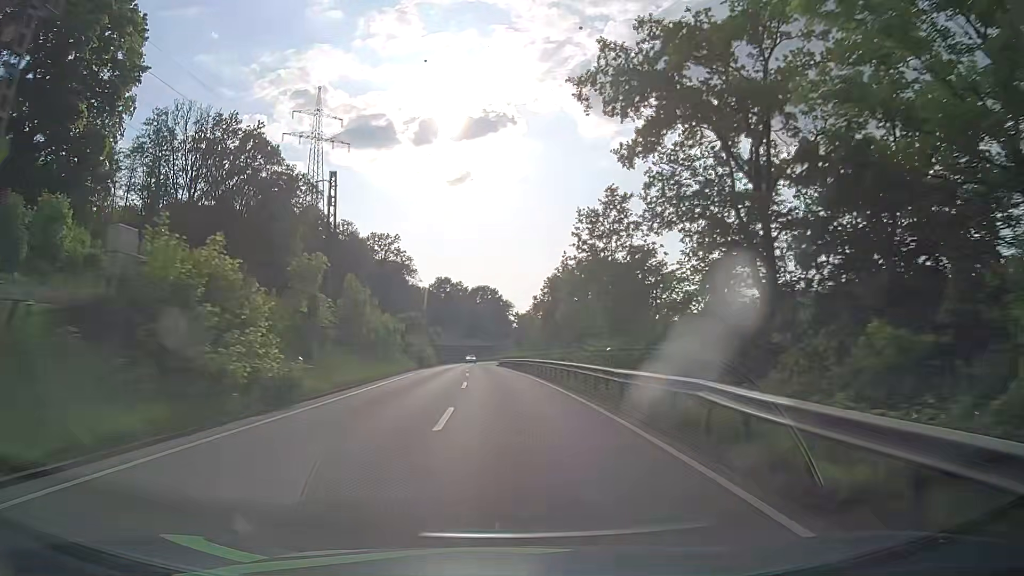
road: primary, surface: asphalt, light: Day
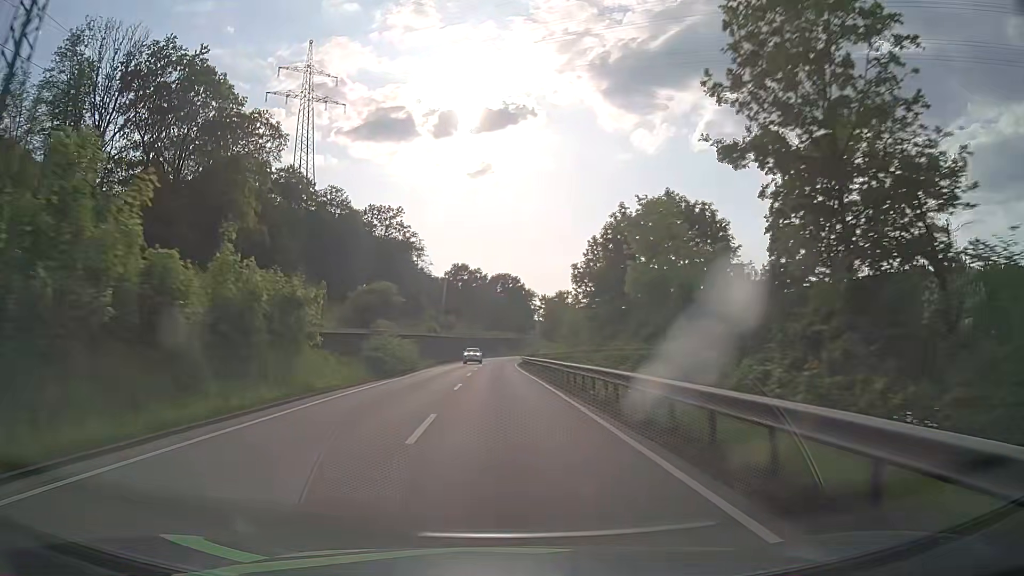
(-0.4, +25.7) m; -2°
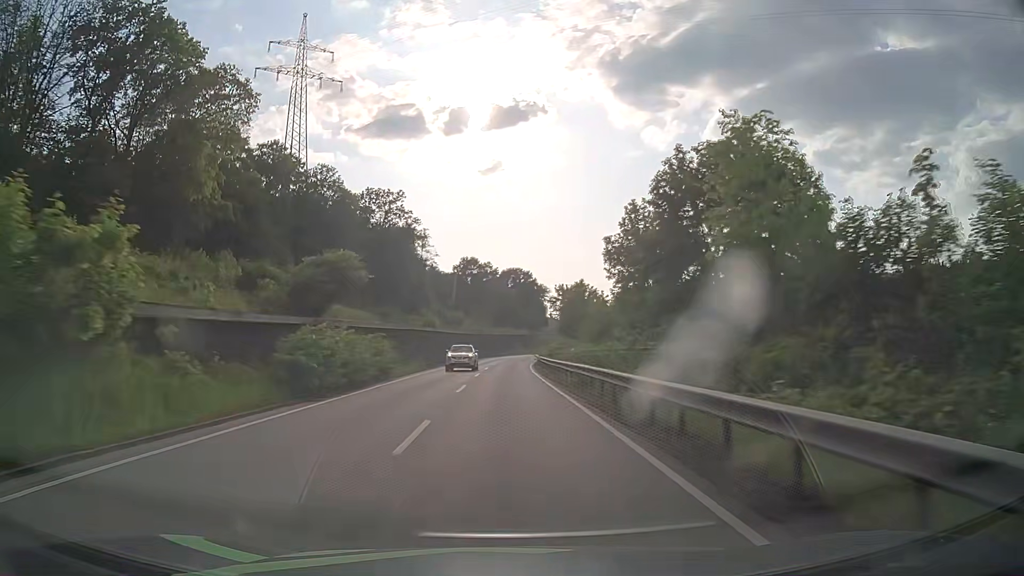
(-0.1, +12.9) m; -1°
(0, +10) (0, +20) (0, +30) (0, +40) (0, +50) (0, +60) (+1, +70) (+1, +80) (+2, +90) (+3, +100) m
